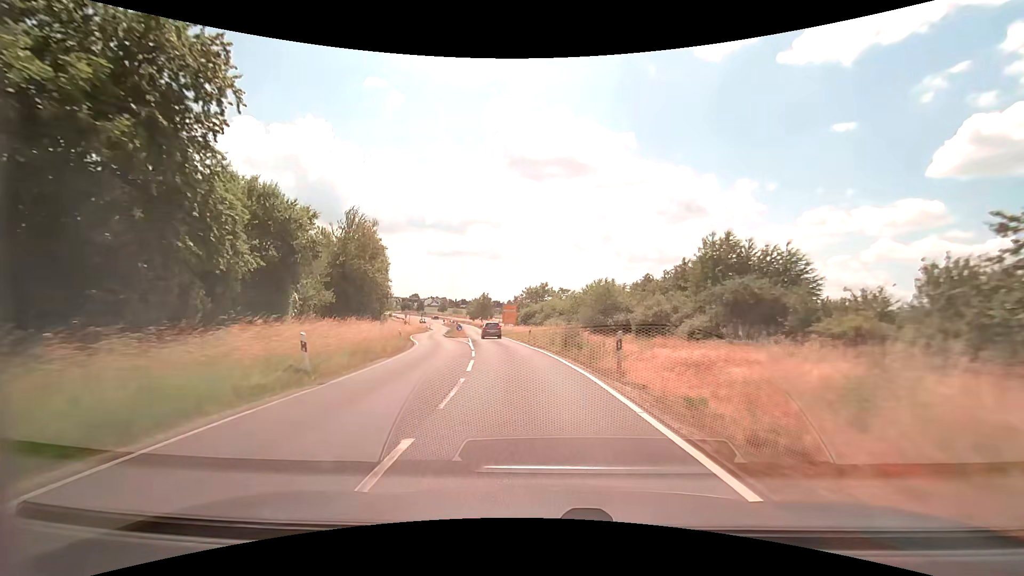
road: secondary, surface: asphalt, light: Day
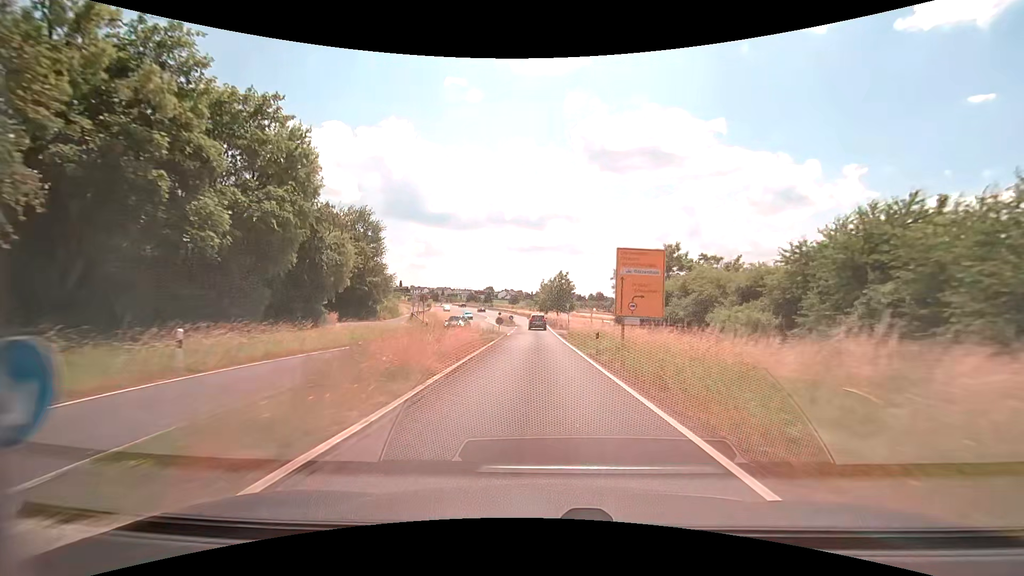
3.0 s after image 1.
(-5.2, +49.2) m; -9°
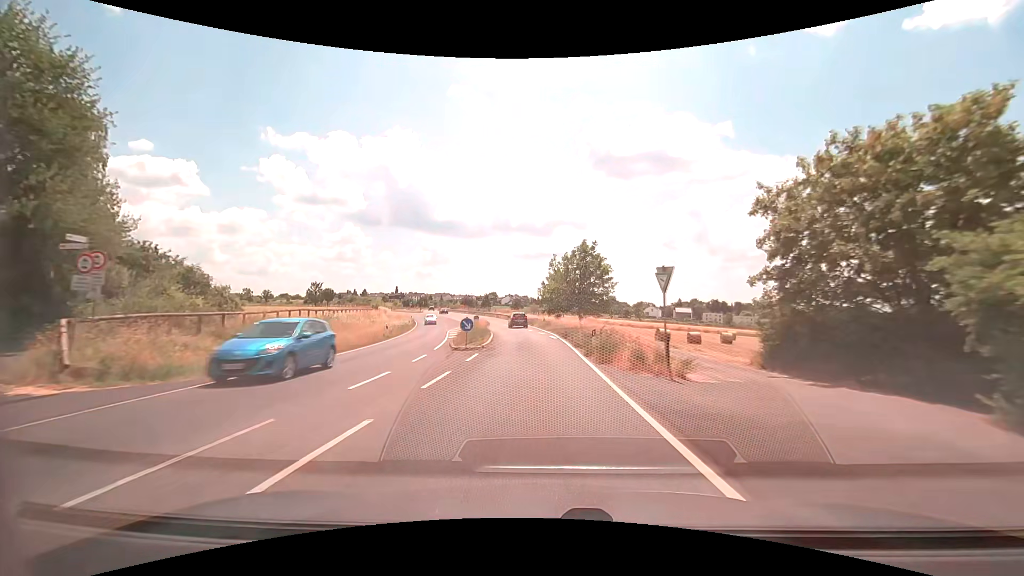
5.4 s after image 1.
(-0.3, +40.8) m; -1°
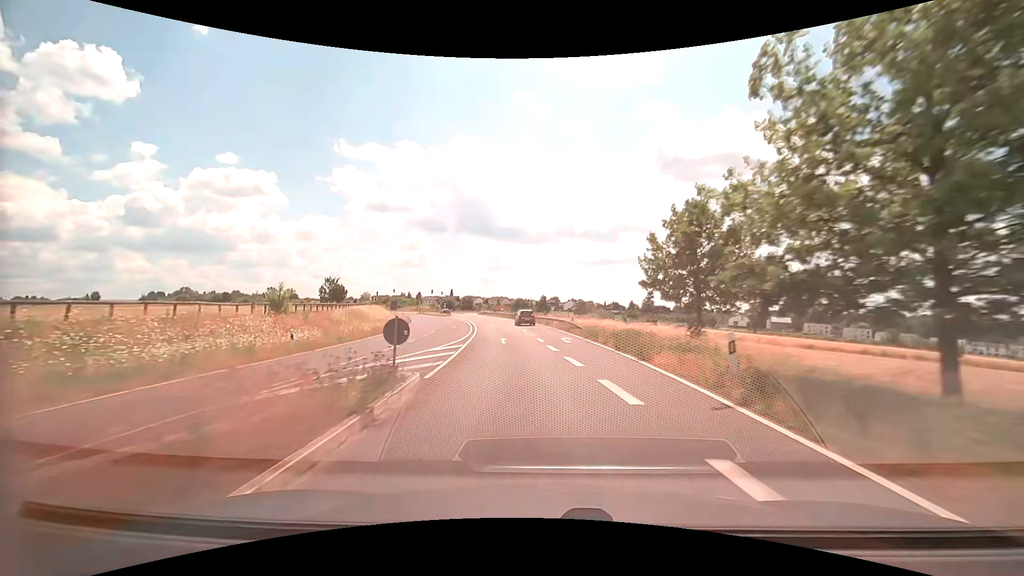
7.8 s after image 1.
(-1.9, +41.0) m; -7°
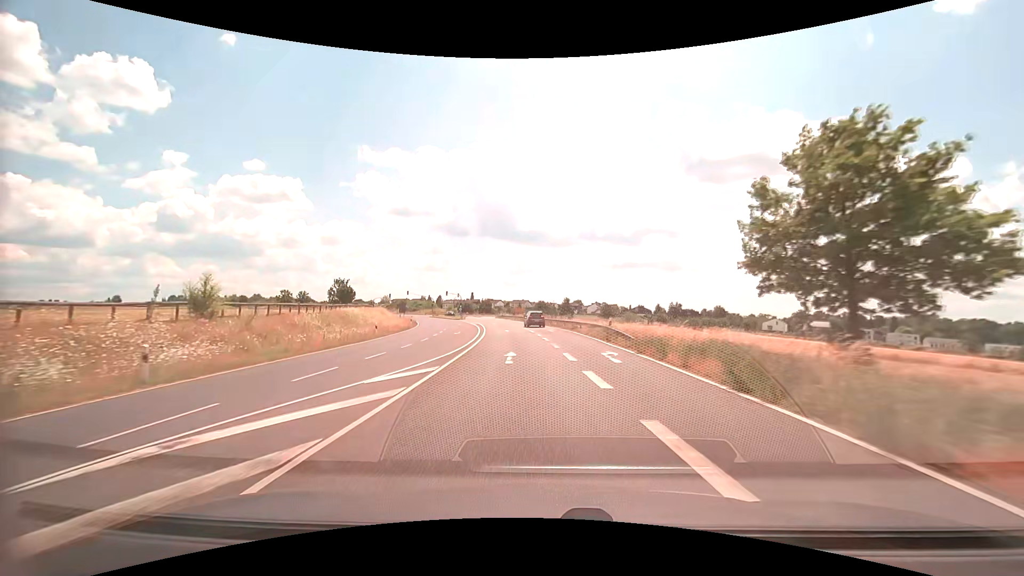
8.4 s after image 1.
(-0.3, +10.2) m; -3°
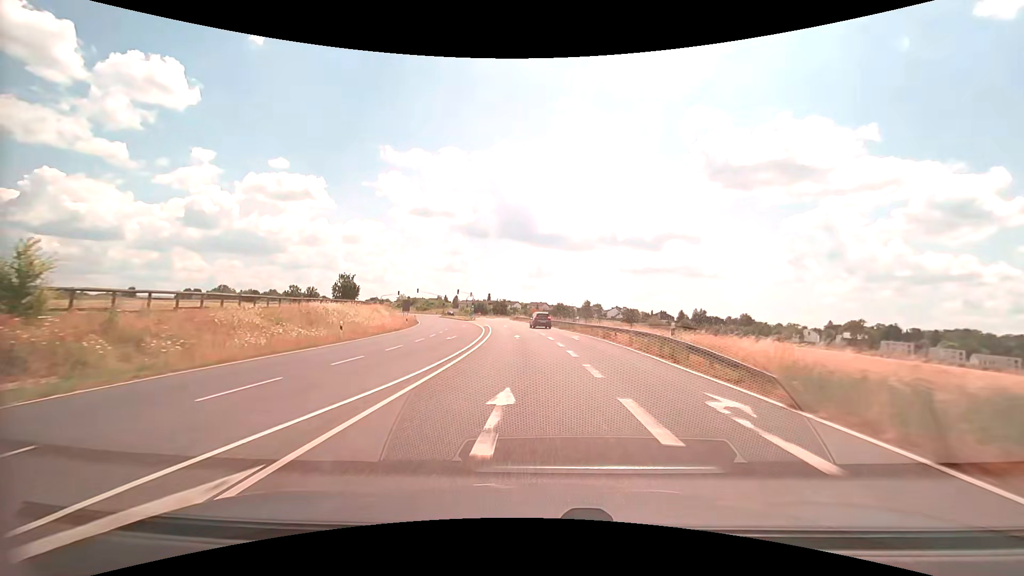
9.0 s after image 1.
(-0.2, +10.2) m; -2°
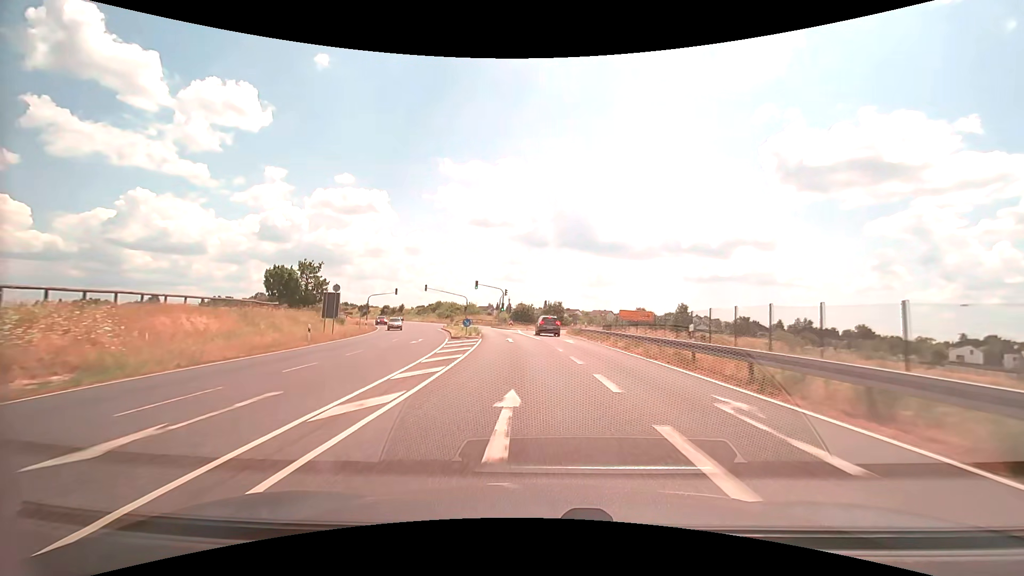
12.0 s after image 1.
(-2.7, +50.1) m; -7°
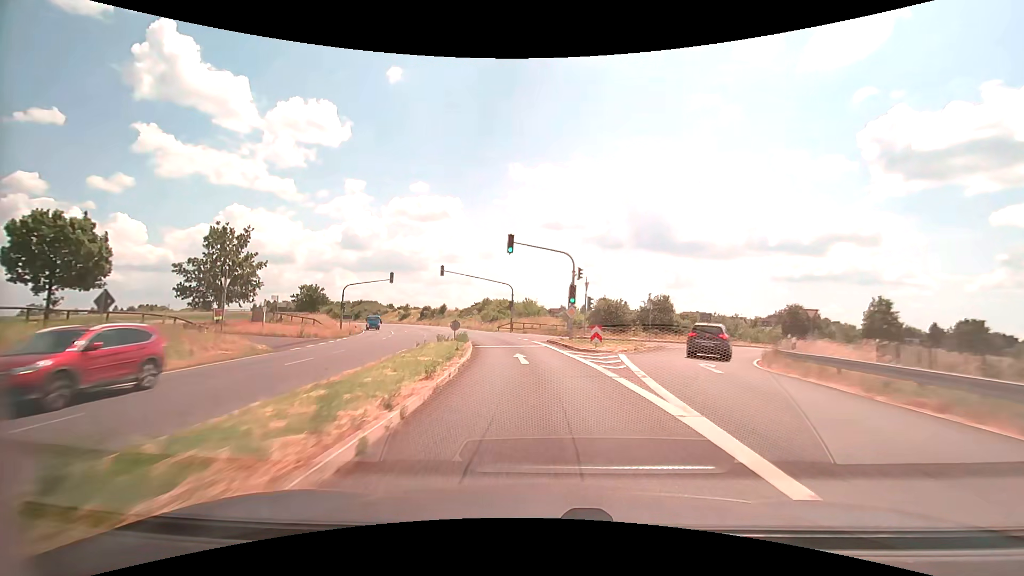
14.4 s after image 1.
(-2.8, +39.3) m; -8°
(0, +10) (-1, +20) (-2, +30) (-4, +40) (-6, +49) (-9, +59) (-12, +69) (-15, +78) (-19, +87) (-23, +97) m
